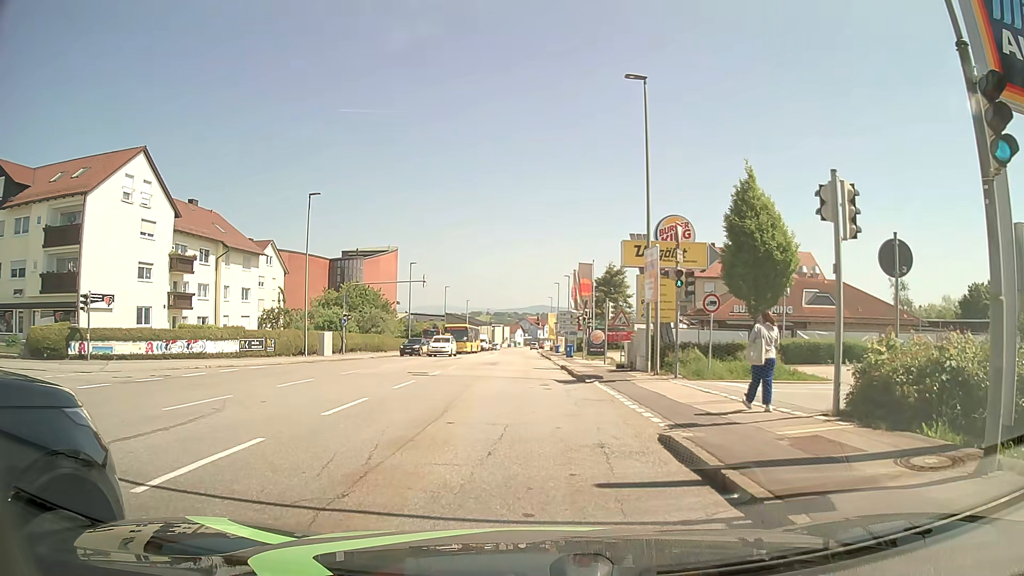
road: tertiary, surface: asphalt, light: Day
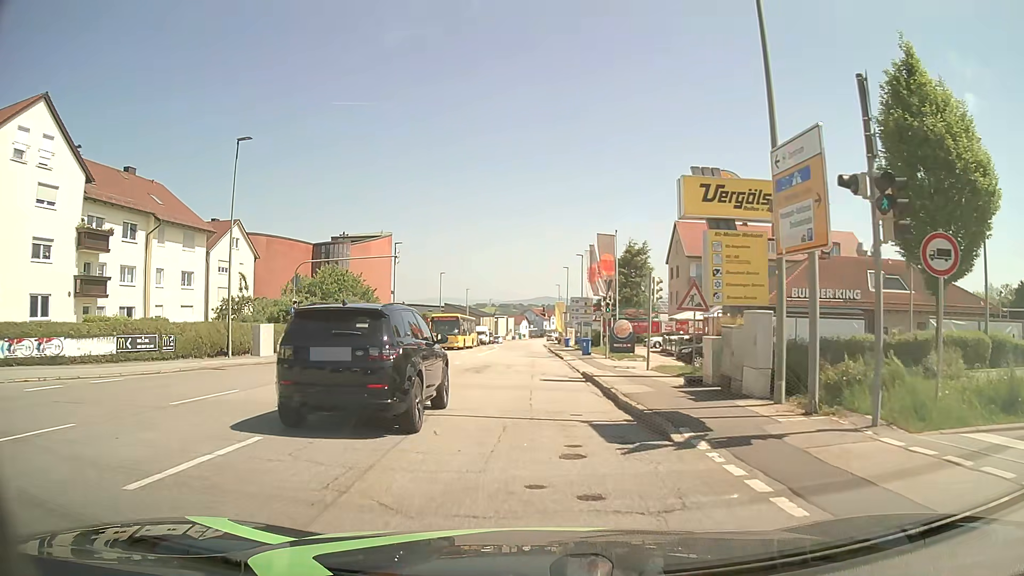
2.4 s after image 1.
(0.0, +12.2) m; +1°
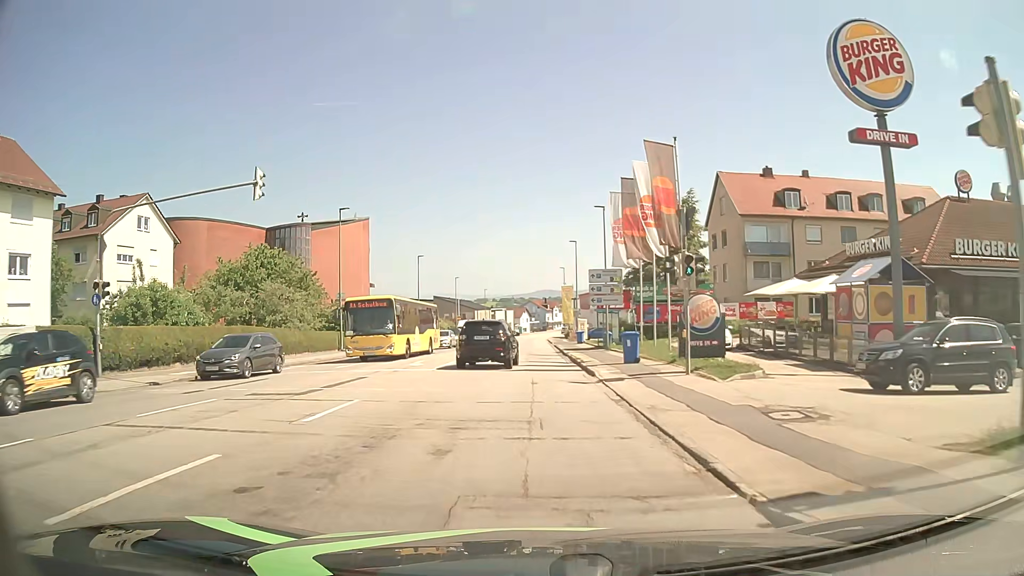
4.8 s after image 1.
(-0.4, +19.4) m; -2°
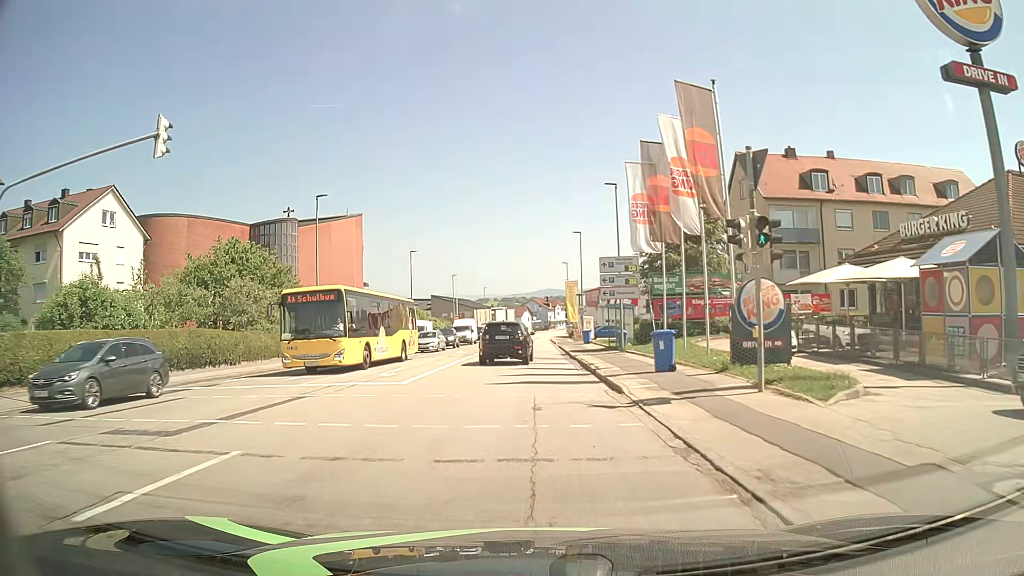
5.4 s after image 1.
(+0.1, +5.6) m; 0°
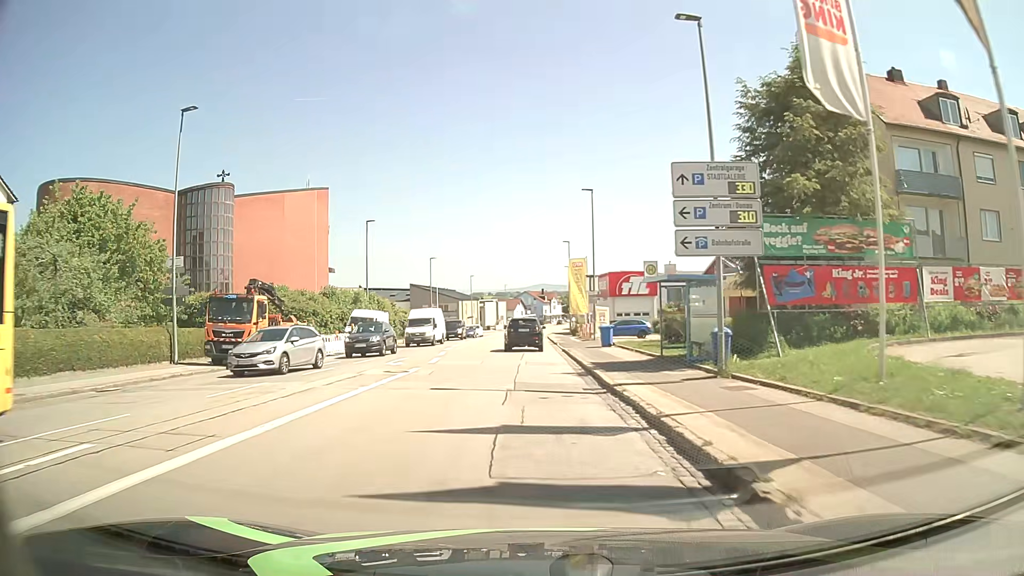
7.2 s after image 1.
(+0.2, +18.2) m; +2°
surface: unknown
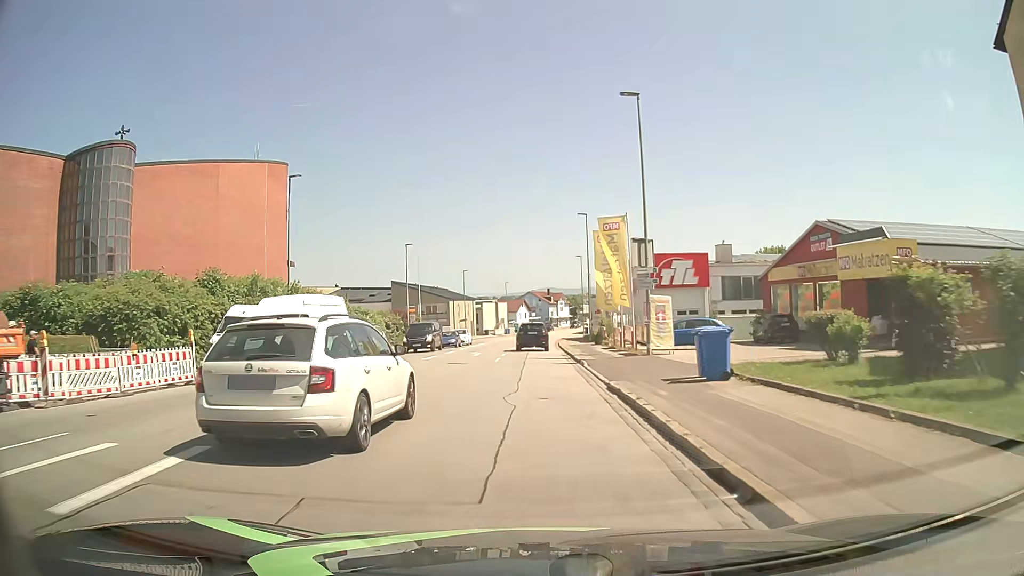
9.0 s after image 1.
(-0.3, +20.0) m; -2°
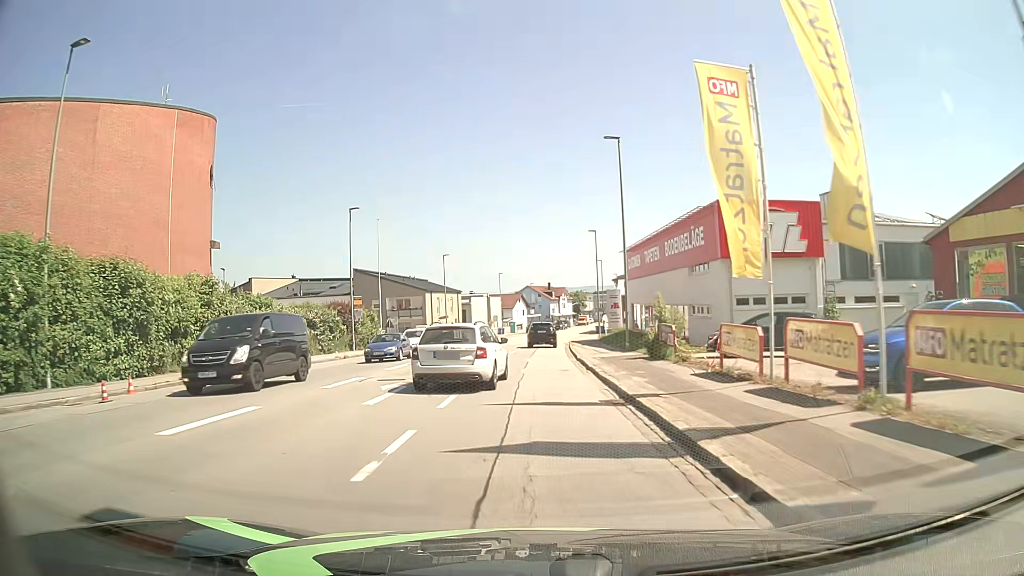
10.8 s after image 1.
(+0.1, +21.6) m; 0°
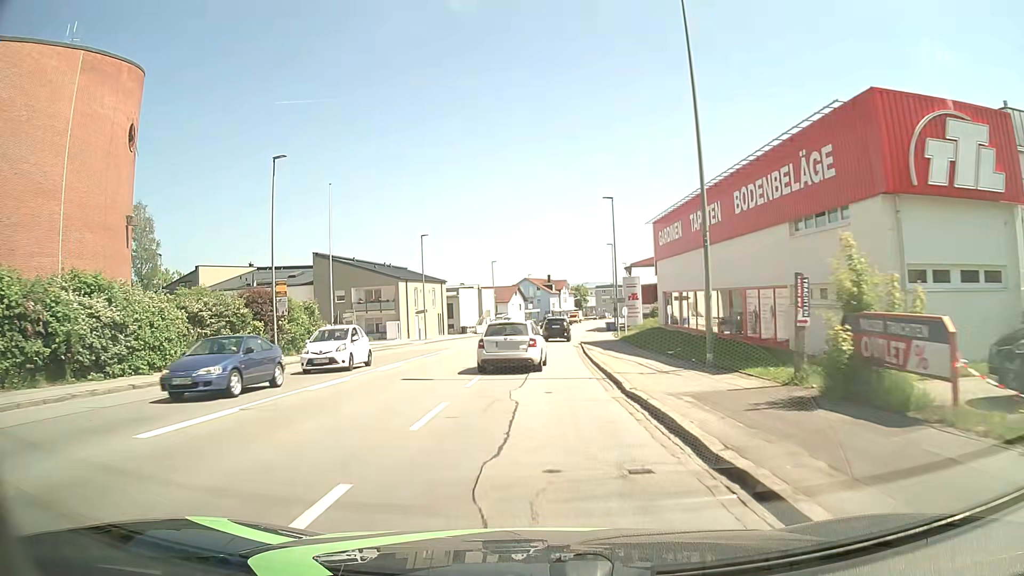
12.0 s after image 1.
(+0.1, +15.1) m; +1°
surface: asphalt
(0, +10) (0, +20) (0, +30) (+1, +40) (+1, +50) (+2, +60) (+3, +70) (+5, +80) (+6, +90) (+8, +99) m
